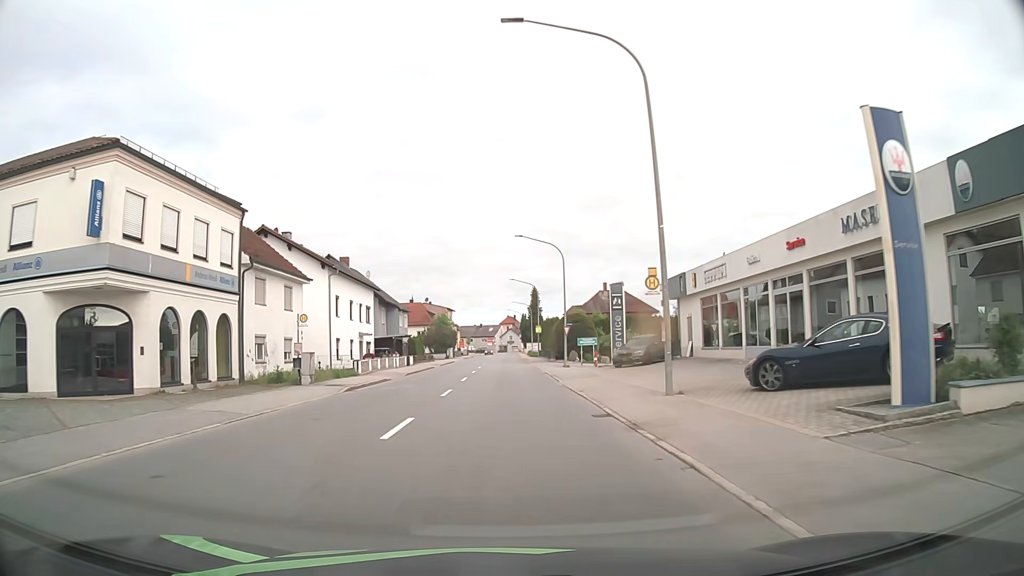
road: primary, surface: asphalt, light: Day
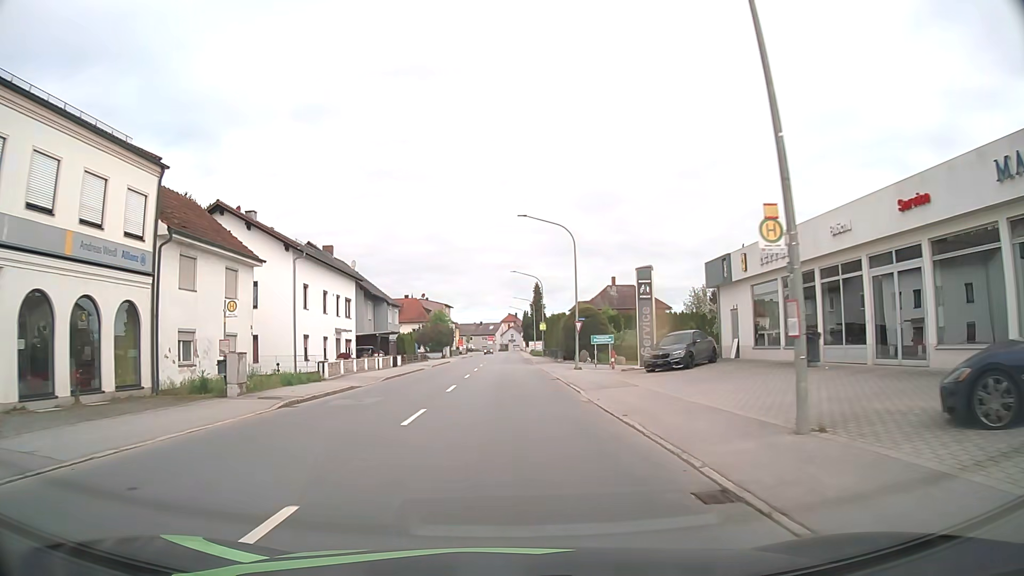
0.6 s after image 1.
(0.0, +7.3) m; 0°
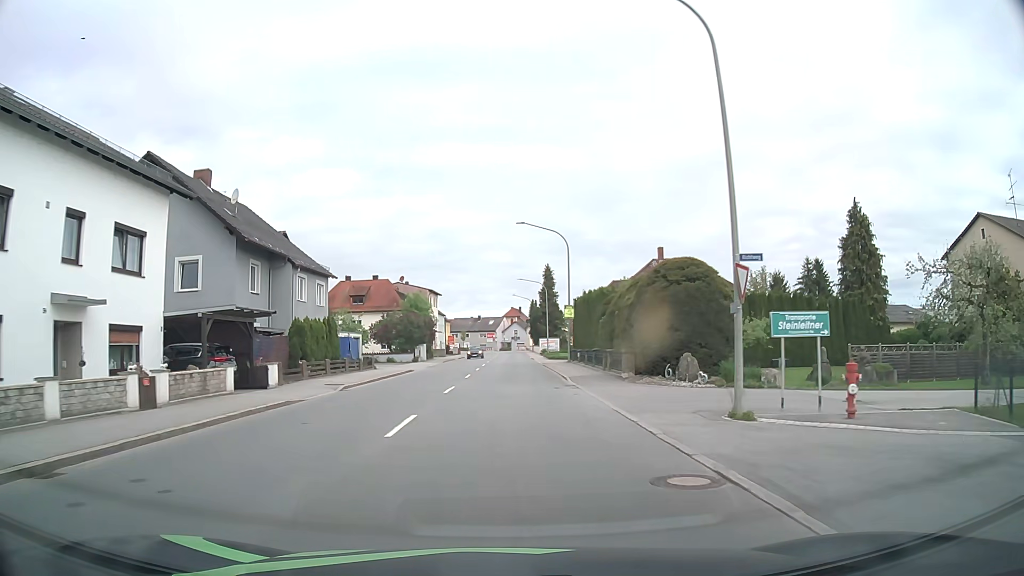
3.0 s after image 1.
(0.0, +28.9) m; 0°
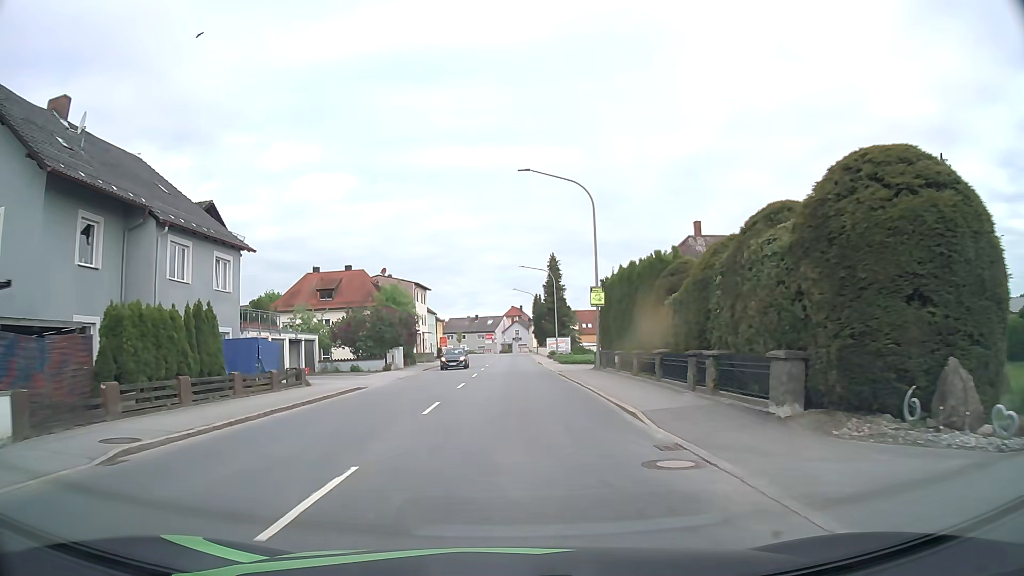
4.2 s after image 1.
(0.0, +14.3) m; 0°
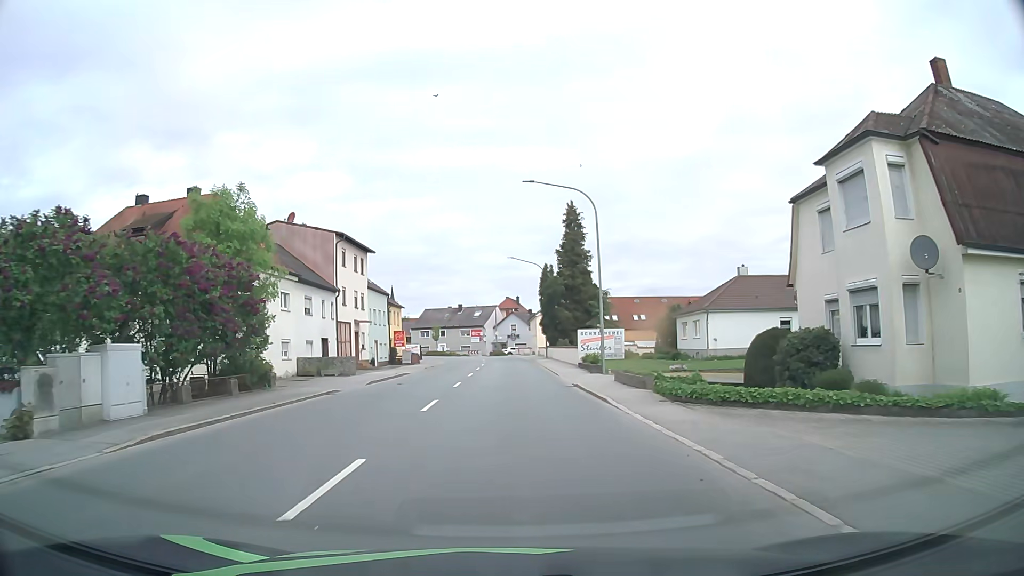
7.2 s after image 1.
(+0.1, +35.5) m; 0°
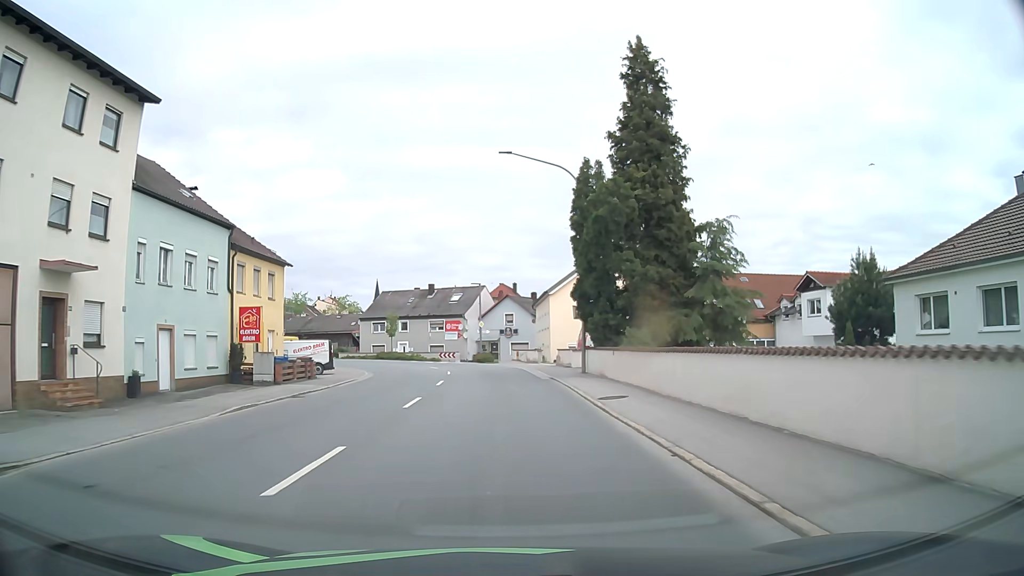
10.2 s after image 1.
(+0.4, +35.3) m; 0°
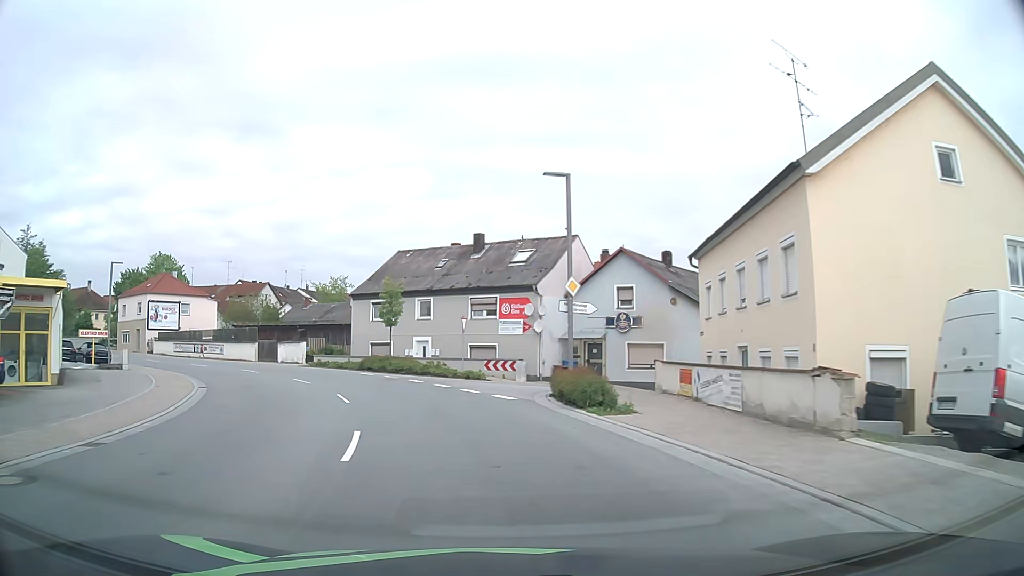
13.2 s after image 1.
(-0.9, +34.3) m; -7°
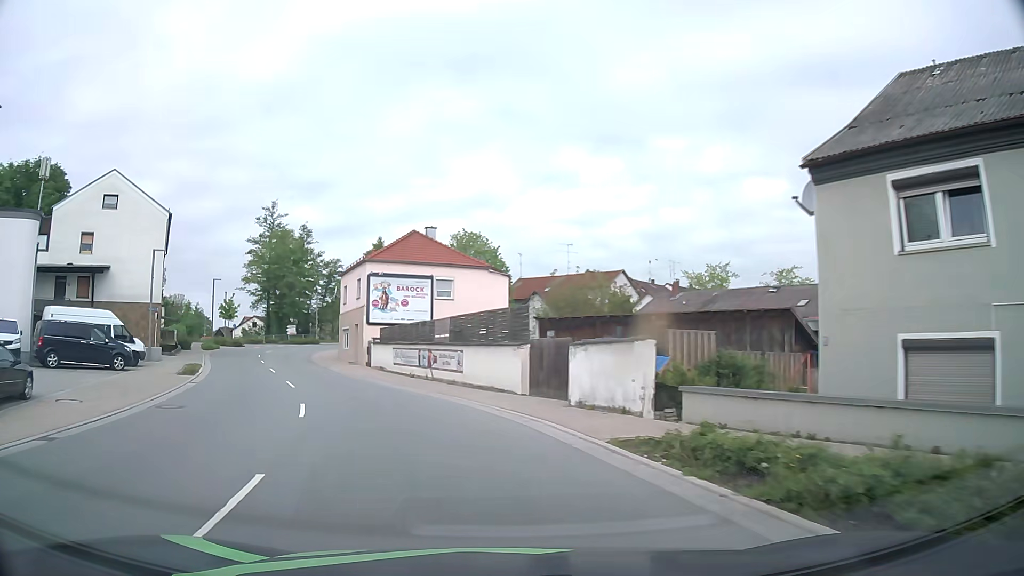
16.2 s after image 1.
(-7.9, +30.9) m; -31°
(-1, +10) (-4, +20) (-8, +29) (-12, +38) (-16, +47) (-18, +57) (-19, +67) (-18, +77) (-15, +86) (-10, +95) m
